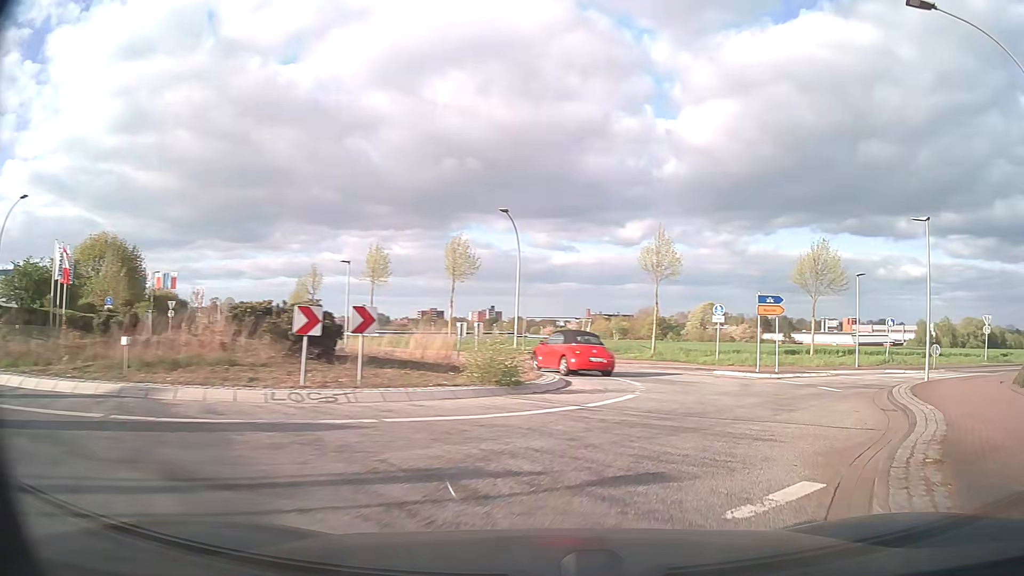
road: tertiary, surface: asphalt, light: Day
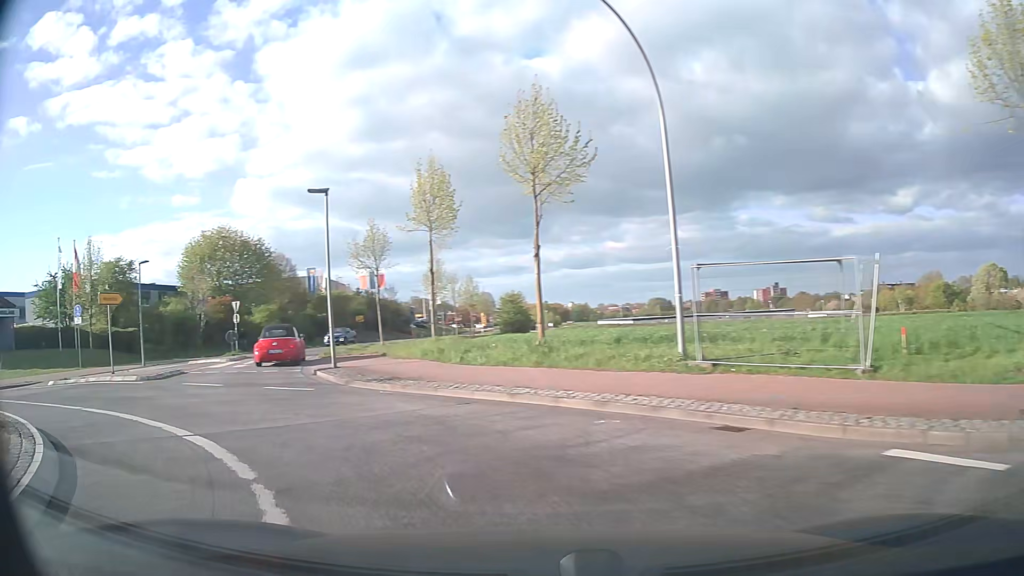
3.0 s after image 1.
(+2.7, +24.3) m; -24°
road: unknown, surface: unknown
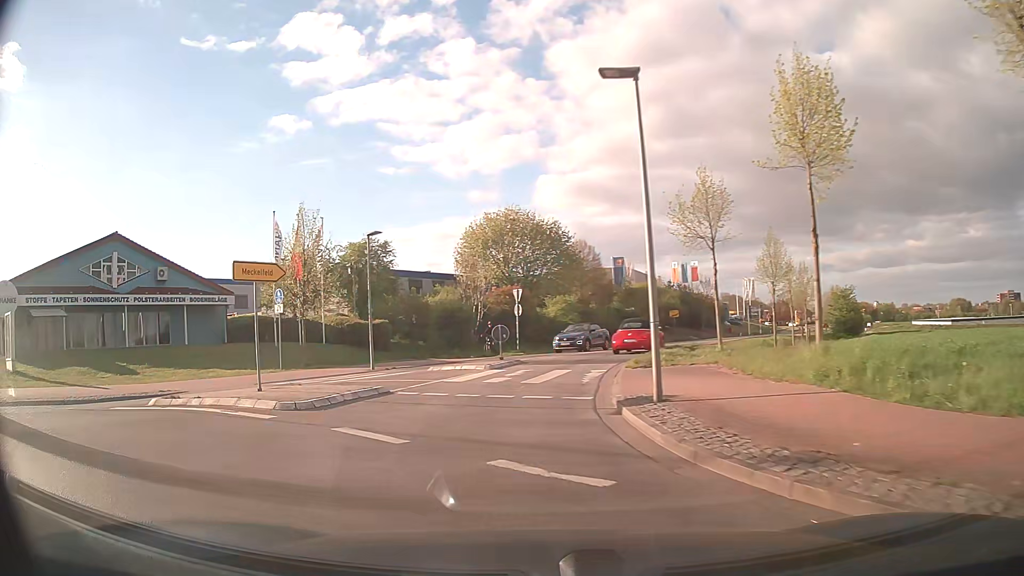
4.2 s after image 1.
(-2.2, +9.2) m; -25°
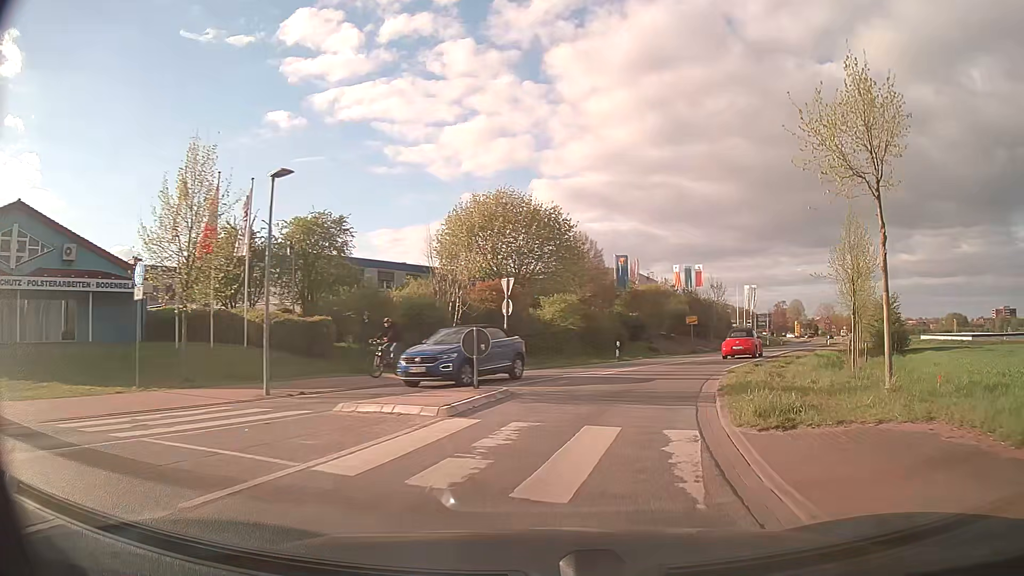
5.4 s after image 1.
(-0.6, +10.4) m; 0°
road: secondary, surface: asphalt
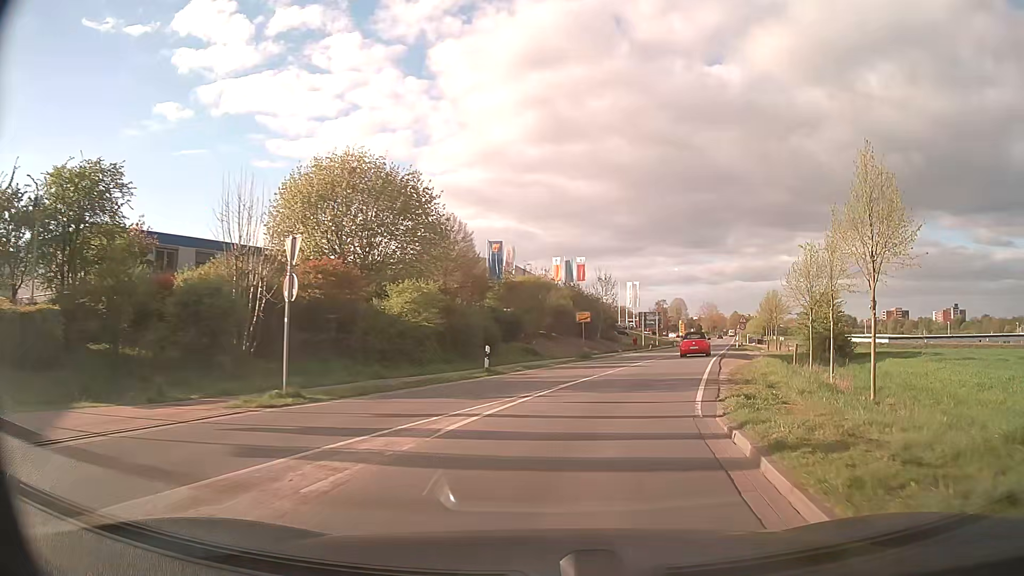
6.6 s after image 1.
(+1.1, +11.4) m; +11°
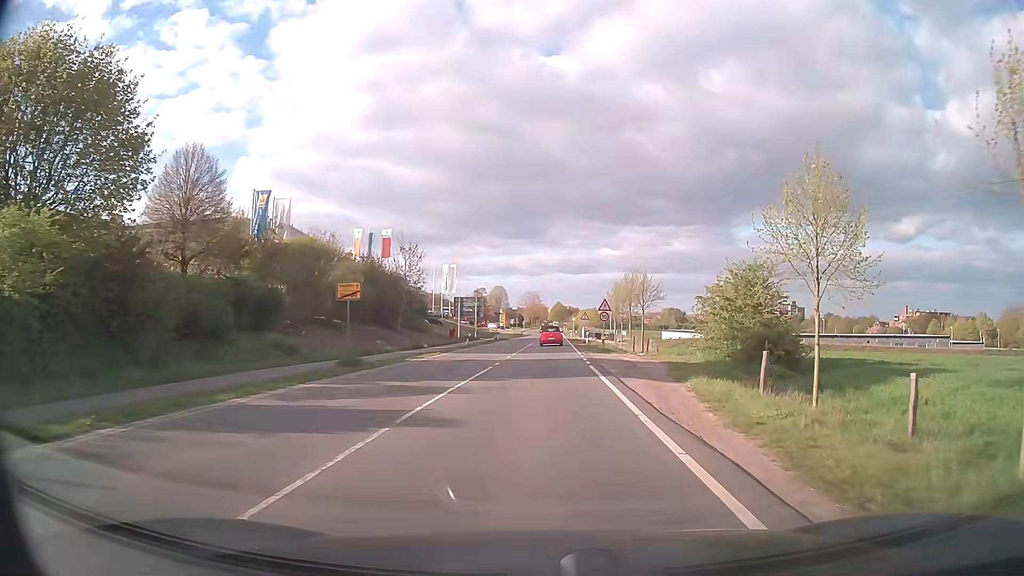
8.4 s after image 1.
(+2.6, +18.7) m; +15°
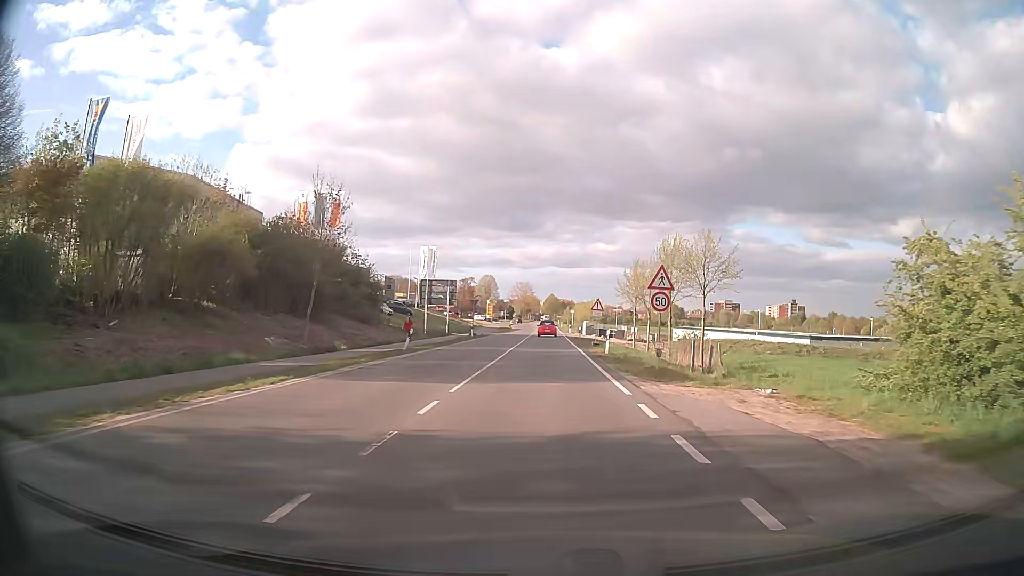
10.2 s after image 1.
(+0.1, +20.8) m; +1°
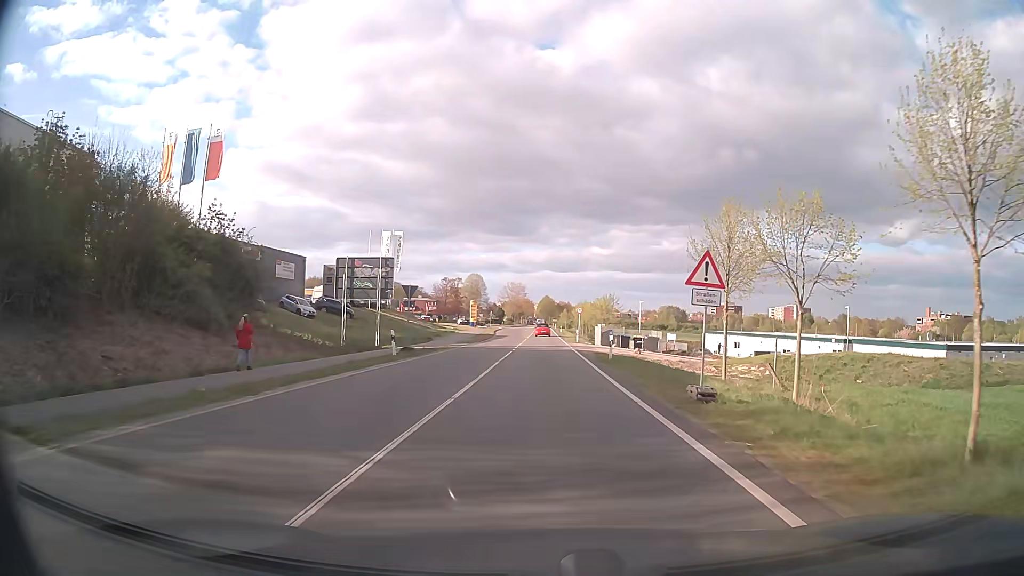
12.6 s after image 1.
(+0.2, +28.0) m; 0°
(0, +10) (0, +20) (0, +30) (0, +40) (0, +50) (0, +60) (0, +70) (0, +80) (0, +90) (0, +100) m
